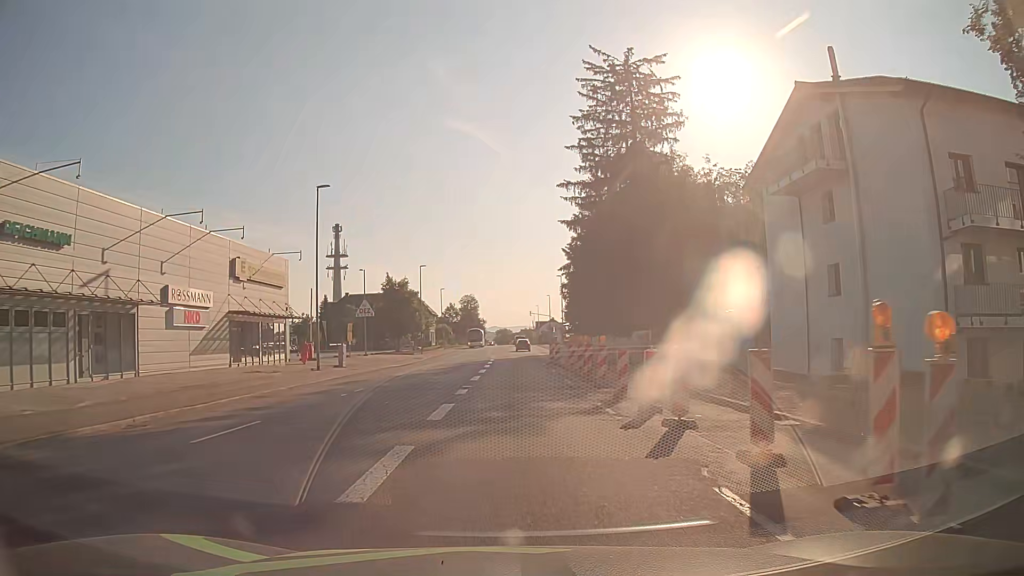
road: tertiary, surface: asphalt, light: Day
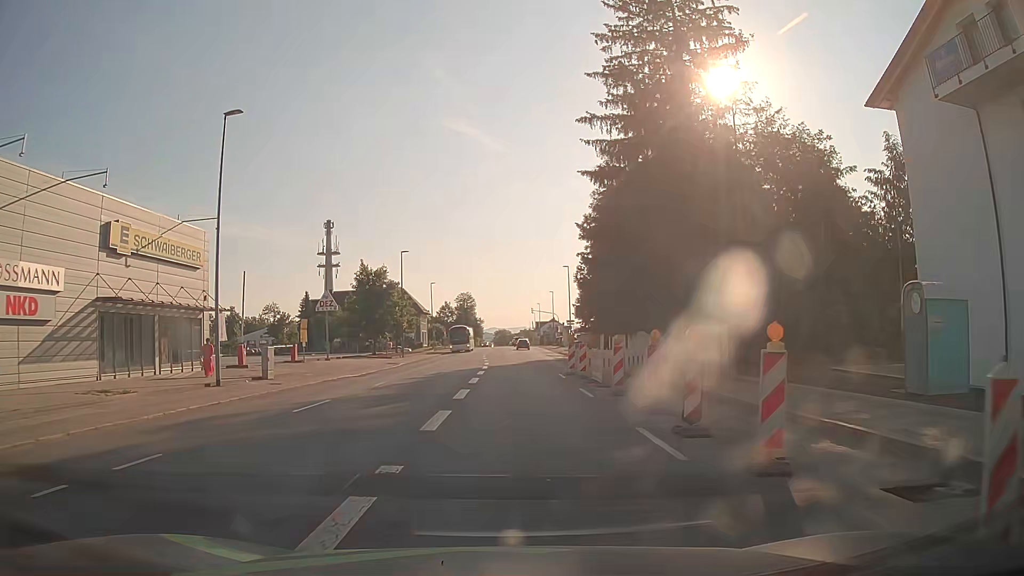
(+0.2, +13.4) m; +1°
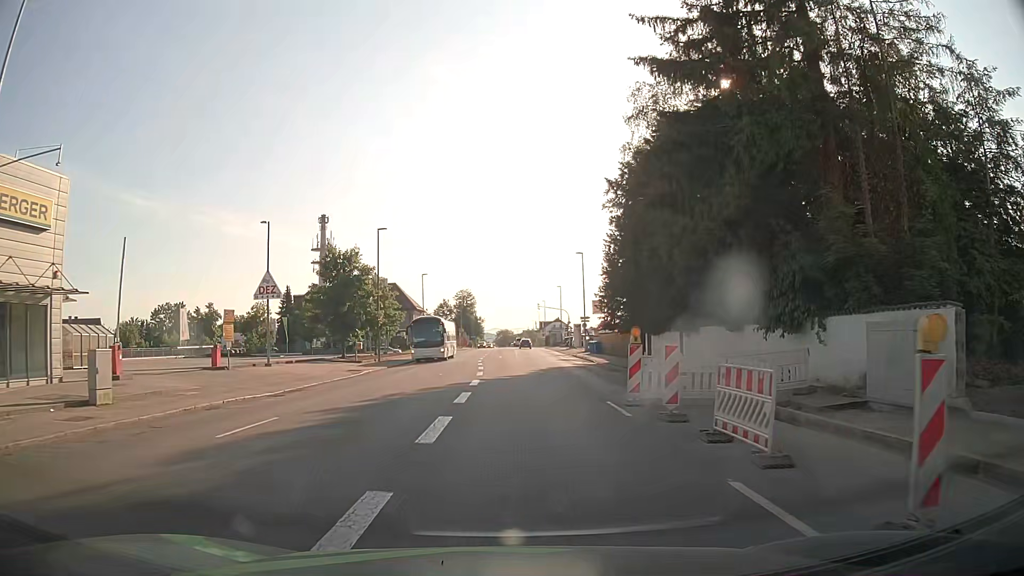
(-0.1, +13.4) m; -1°
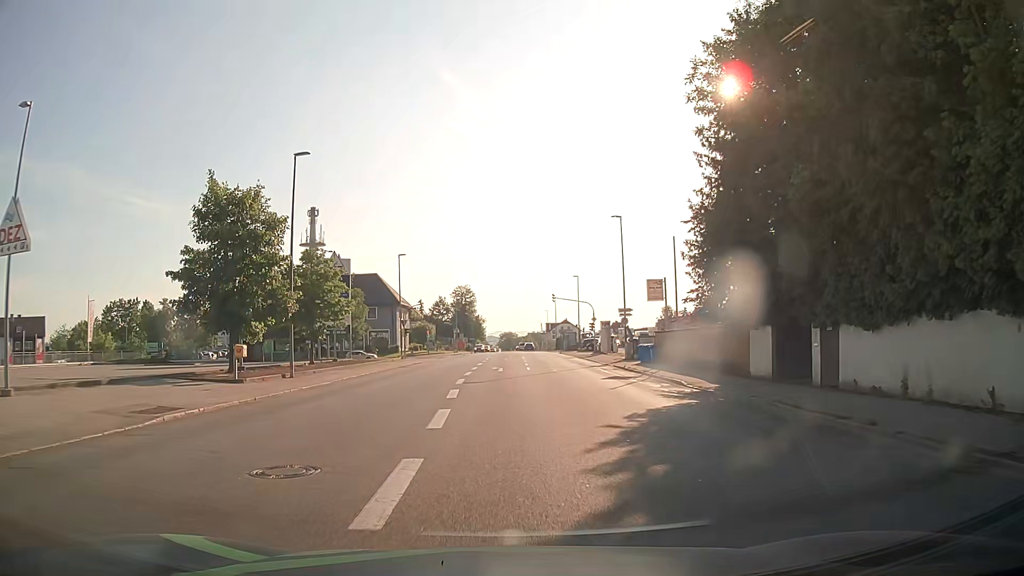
(+0.1, +22.3) m; 0°
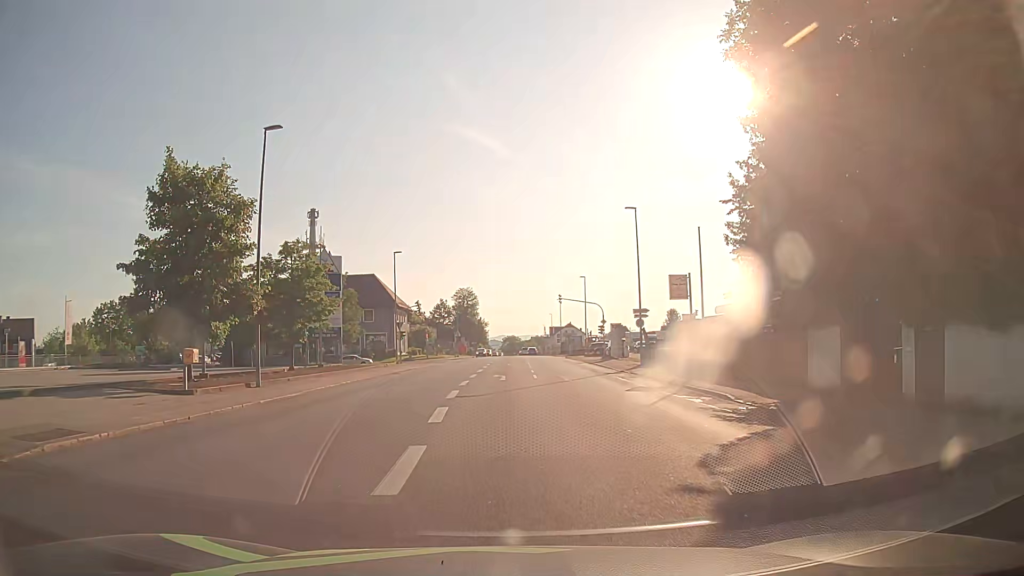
(0.0, +4.7) m; 0°
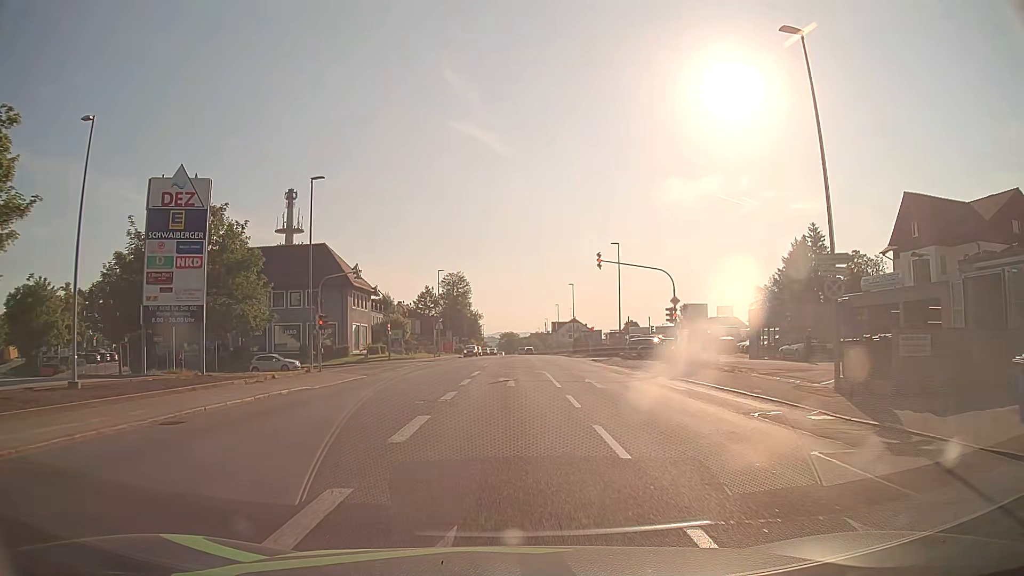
(0.0, +27.3) m; 0°
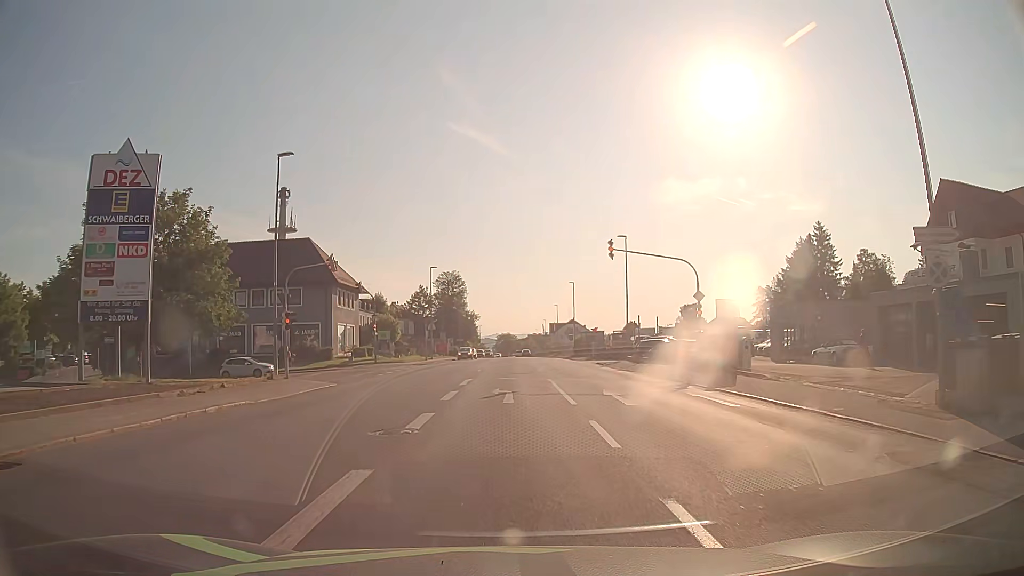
(+0.1, +5.1) m; +1°
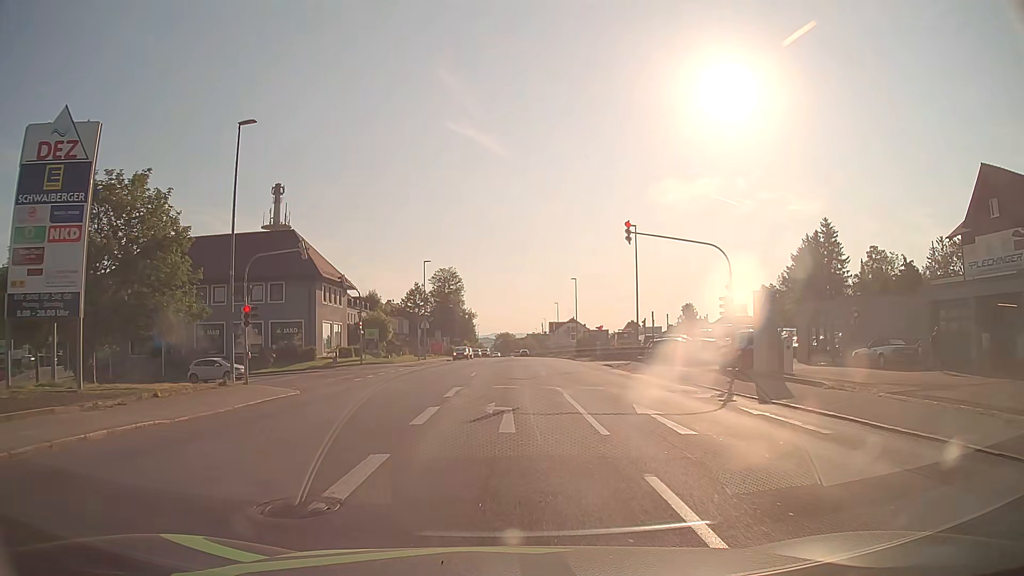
(0.0, +4.8) m; 0°
